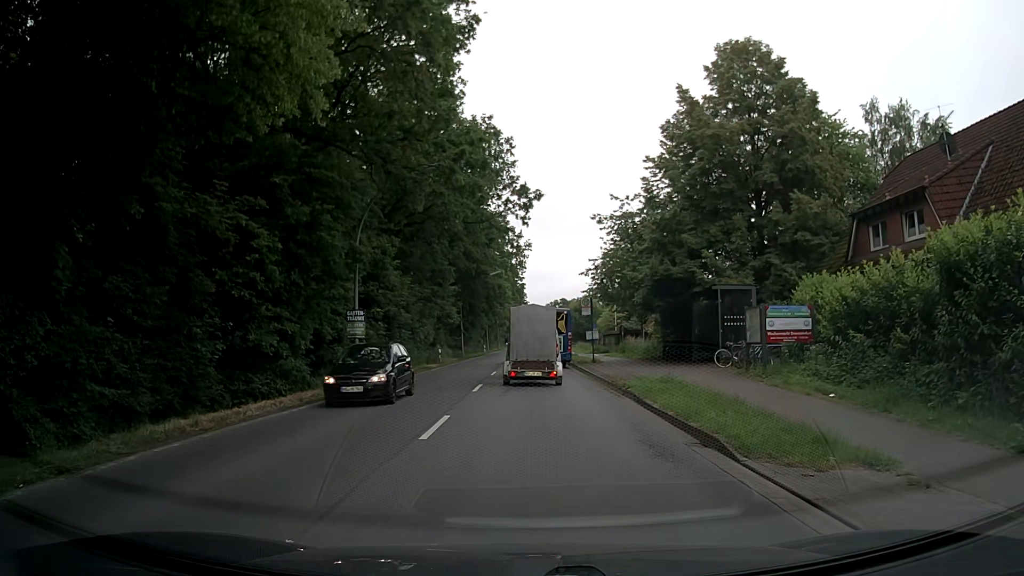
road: secondary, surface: asphalt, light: Day
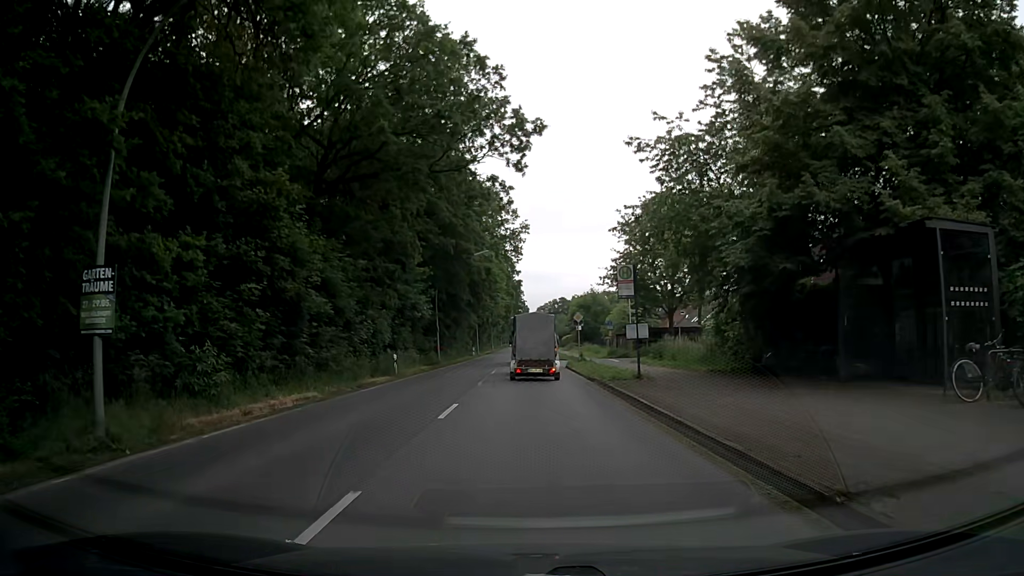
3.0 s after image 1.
(-0.1, +15.6) m; +1°
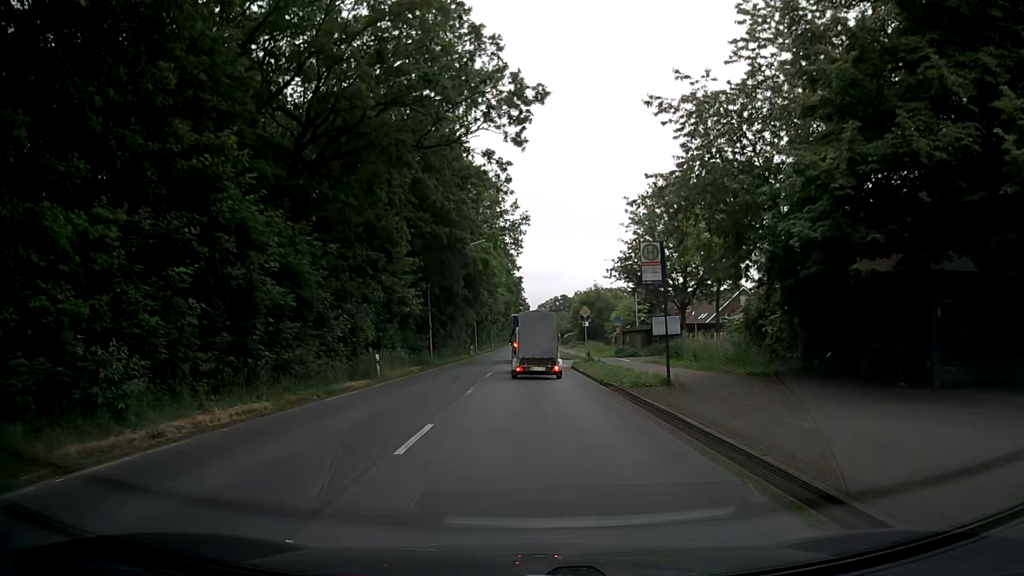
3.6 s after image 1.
(-0.1, +4.1) m; -1°
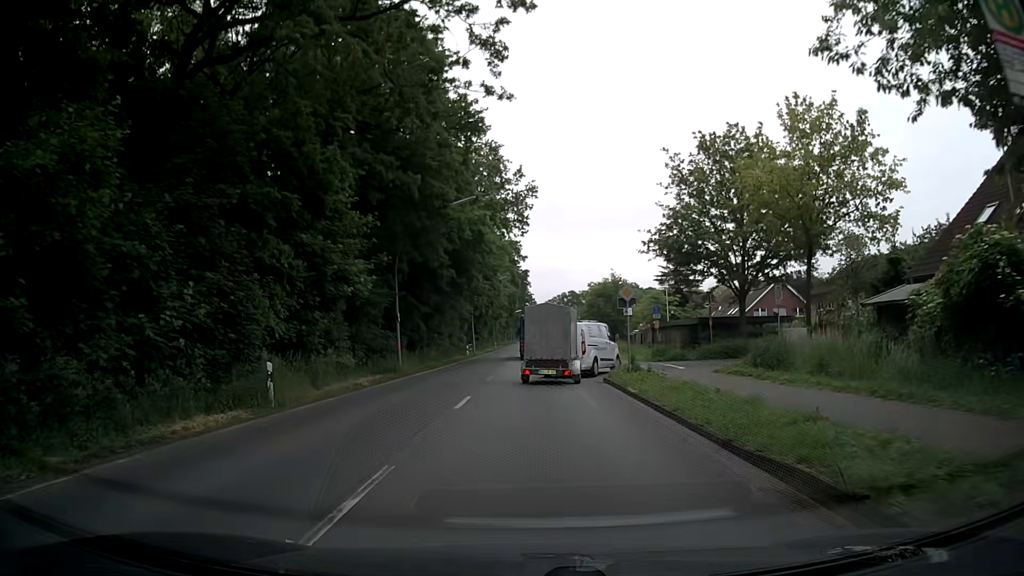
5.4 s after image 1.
(-0.2, +12.9) m; -1°
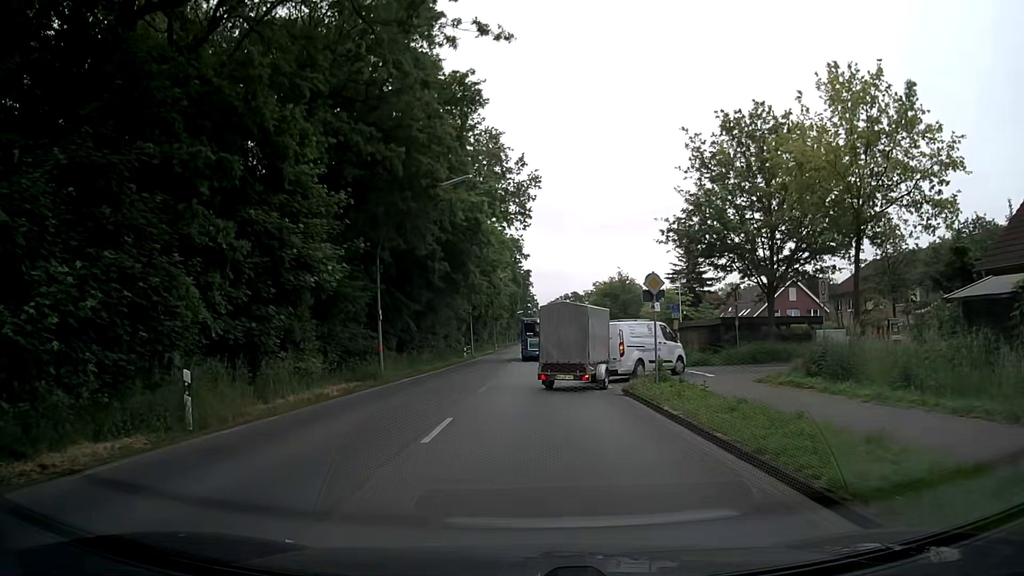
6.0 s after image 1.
(0.0, +4.4) m; -1°
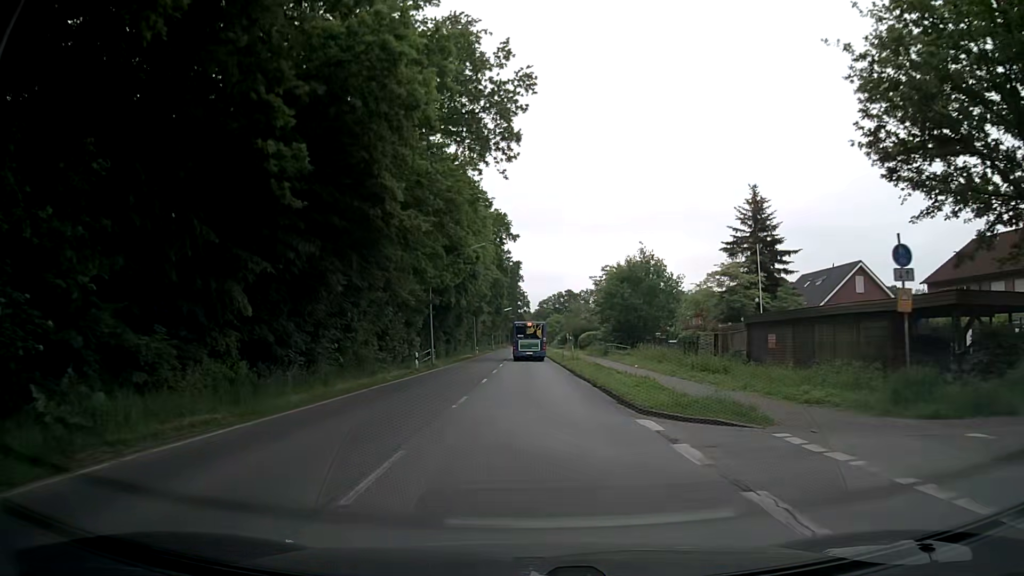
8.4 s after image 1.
(+0.3, +21.8) m; +1°
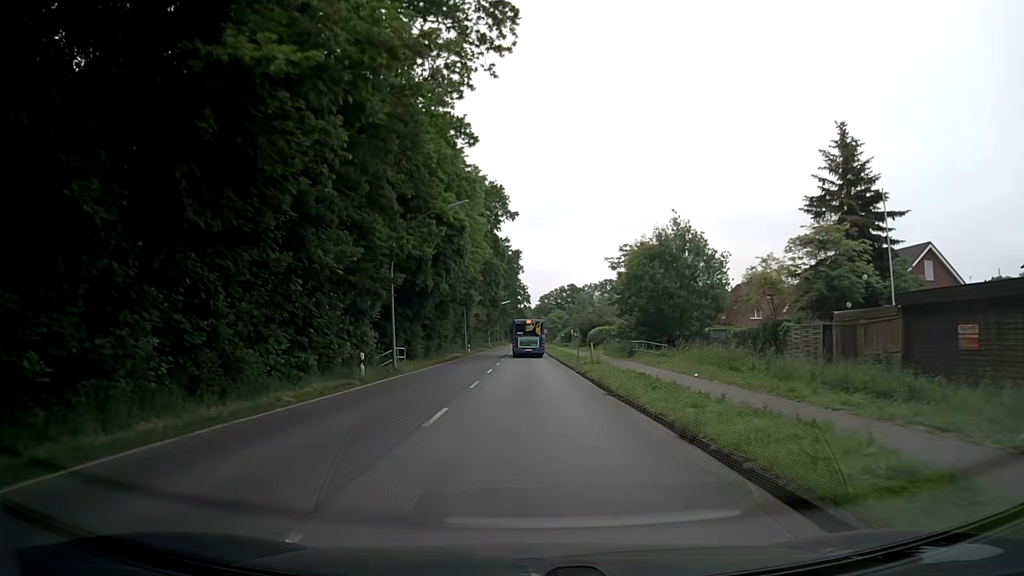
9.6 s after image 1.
(-0.1, +13.3) m; 0°
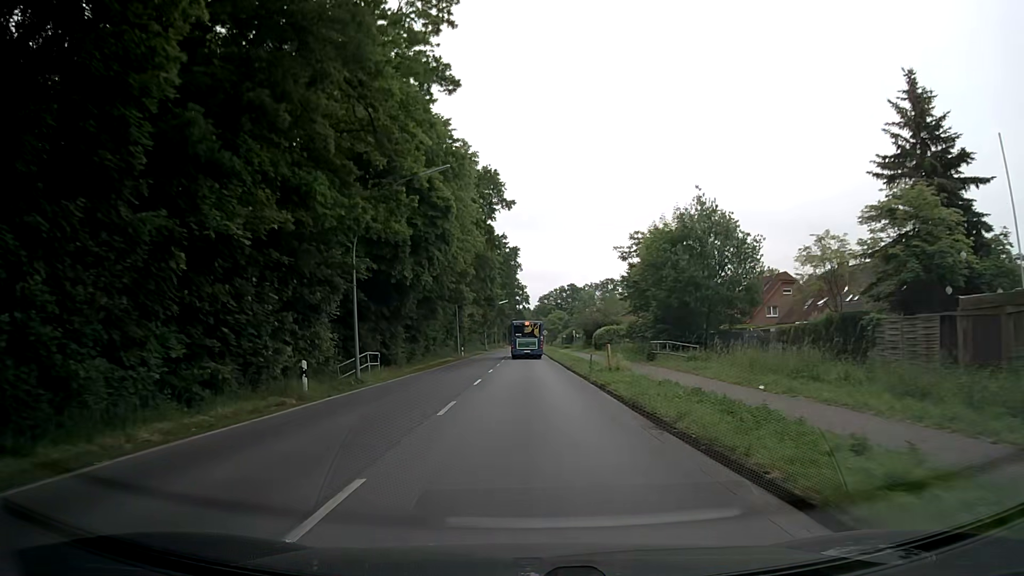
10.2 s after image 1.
(0.0, +7.0) m; 0°
(0, +10) (0, +20) (0, +30) (0, +40) (0, +50) (0, +60) (0, +70) (0, +80) (0, +90) (0, +100) m
